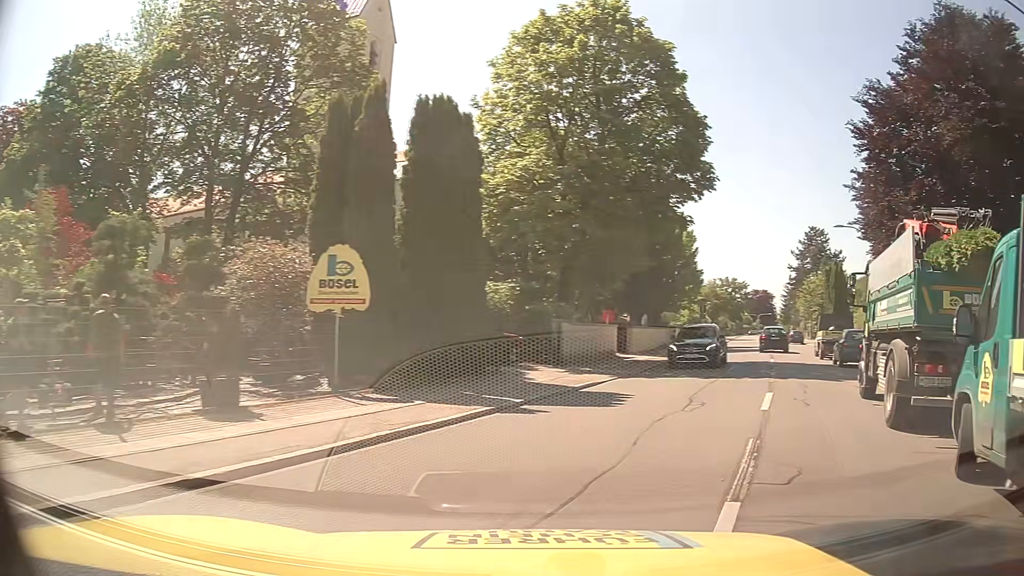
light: Day
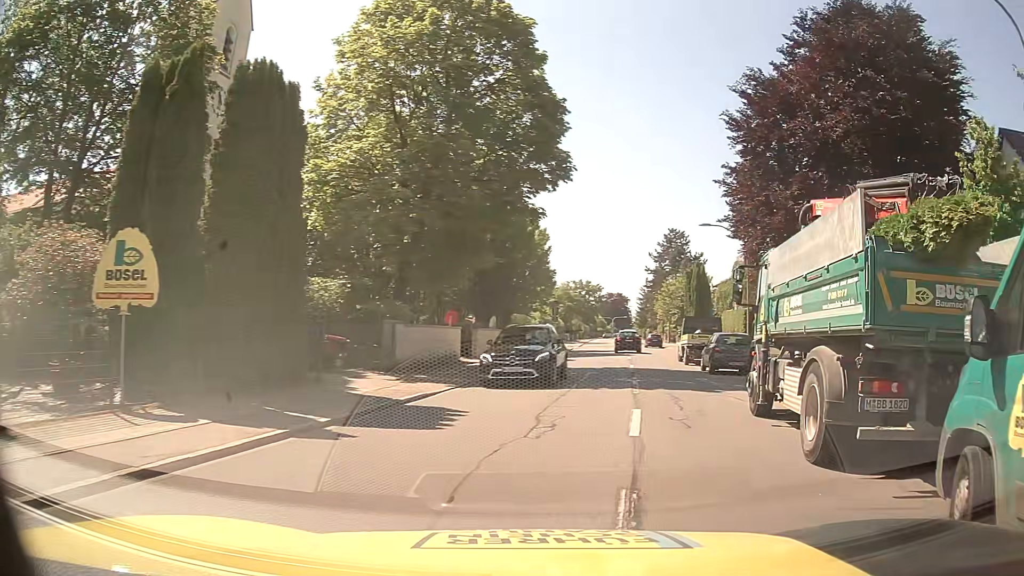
(+0.3, +2.6) m; +14°
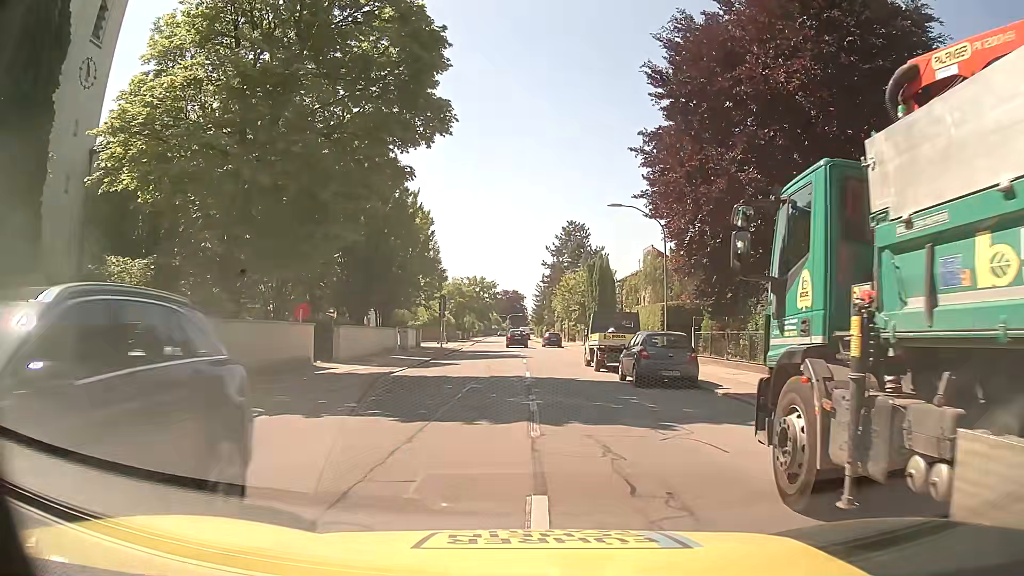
(+0.6, +6.4) m; +8°
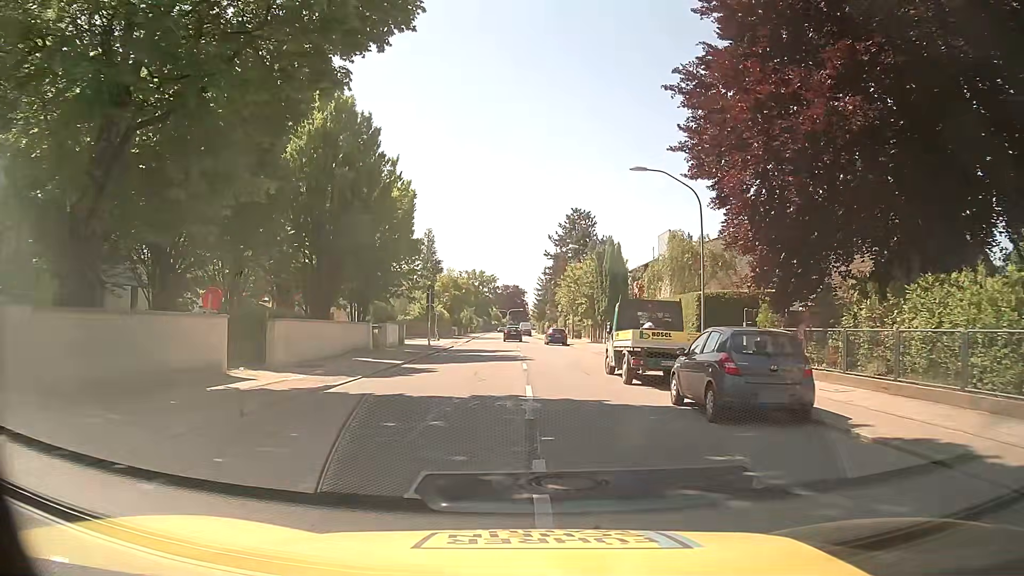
(0.0, +7.5) m; 0°
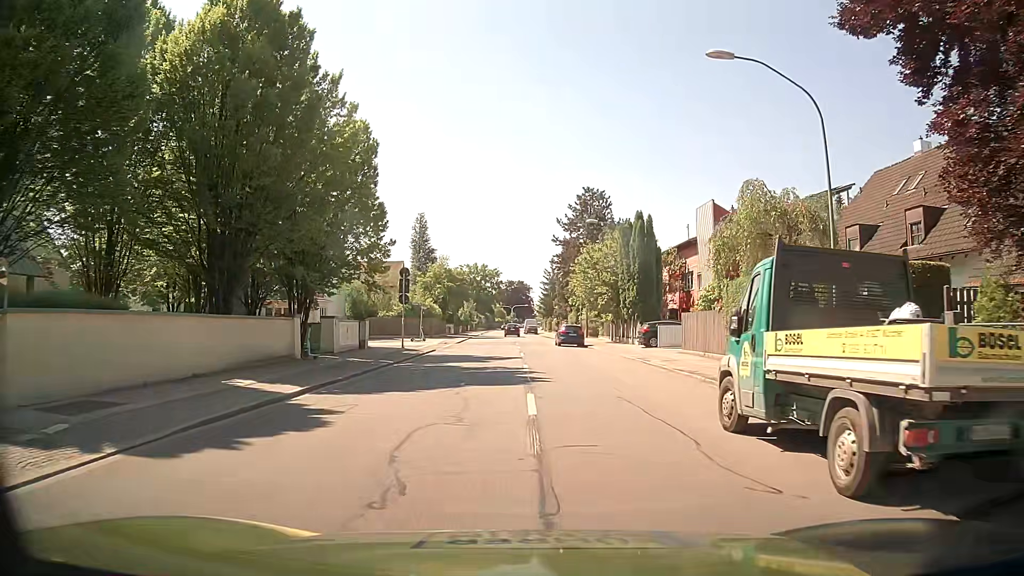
(0.0, +12.3) m; 0°
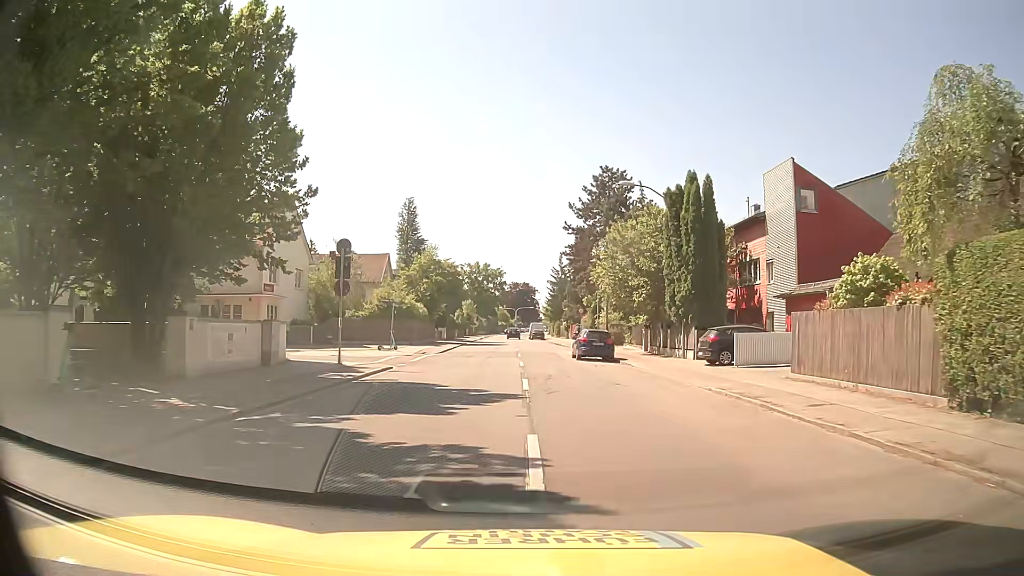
(-0.2, +13.4) m; -1°
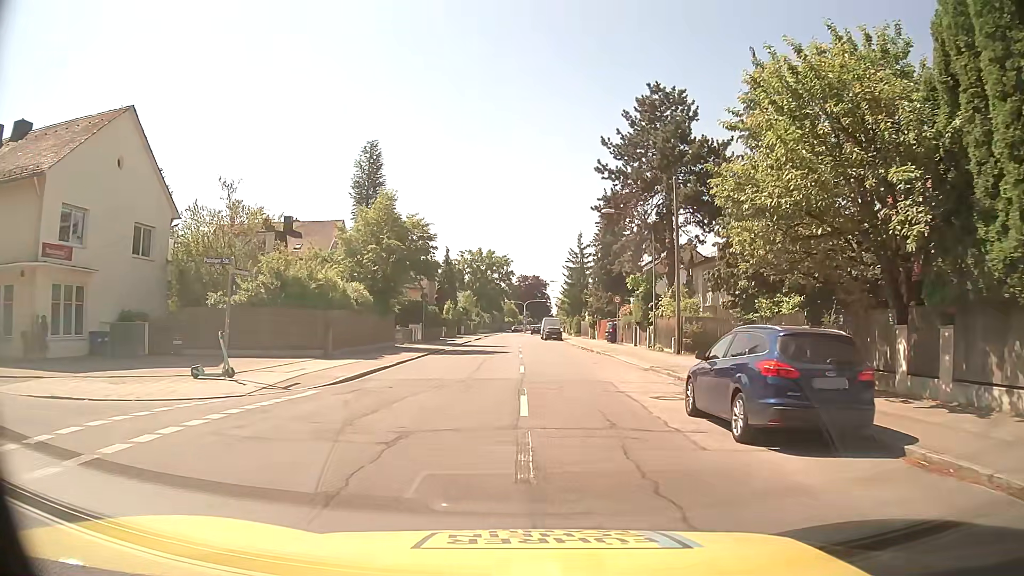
(-0.1, +23.8) m; -1°
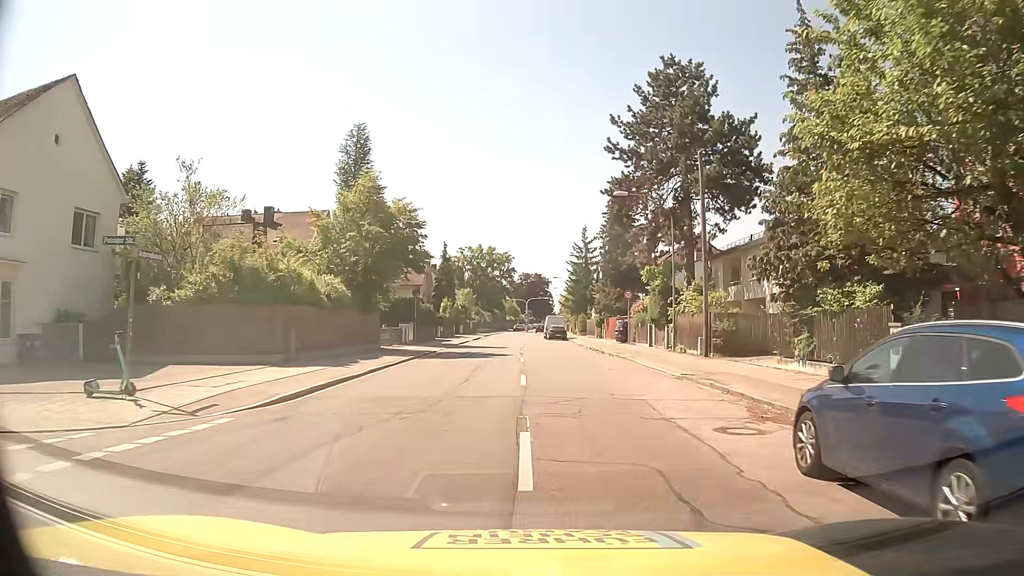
(0.0, +4.8) m; 0°
(0, +10) (0, +20) (0, +30) (0, +40) (0, +50) (-1, +60) (-1, +70) (0, +80) (0, +90) (+1, +100) m
